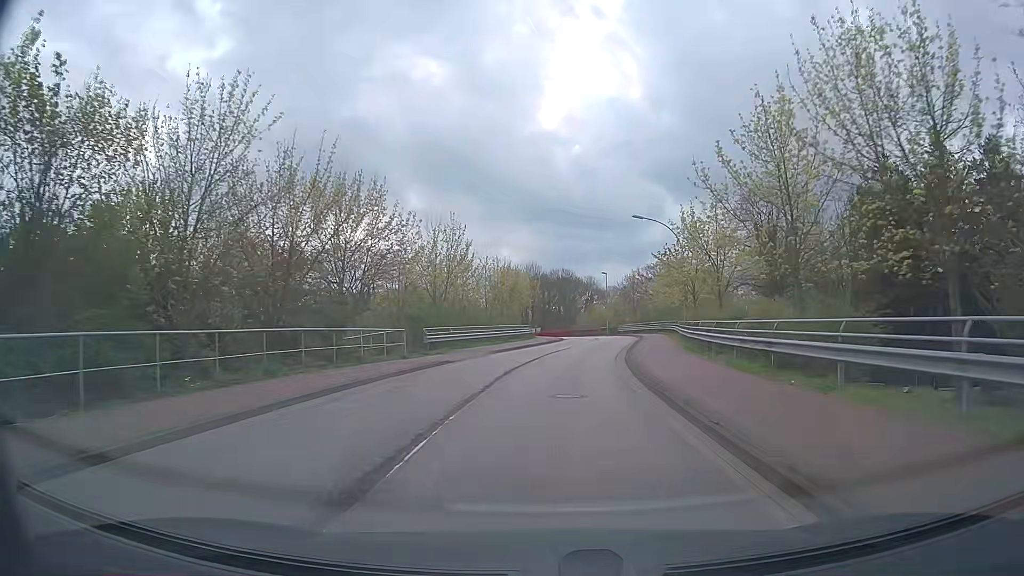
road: tertiary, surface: asphalt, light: Day
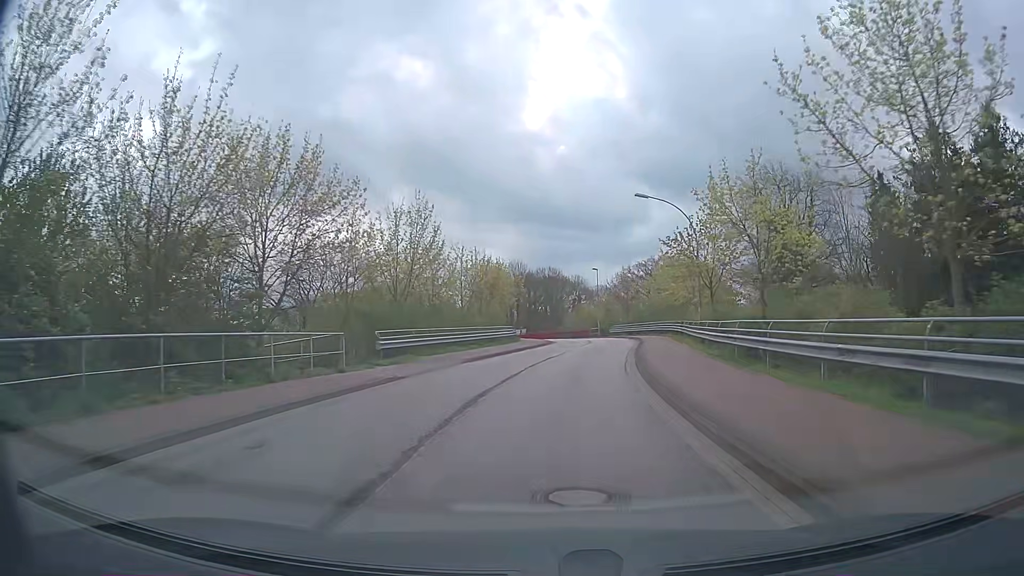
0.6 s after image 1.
(+0.1, +7.1) m; +1°
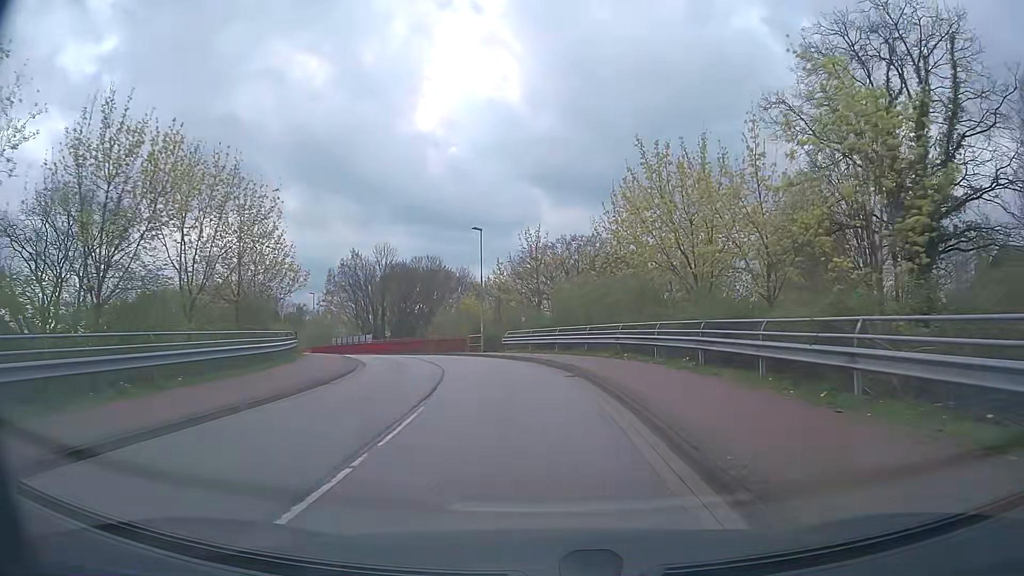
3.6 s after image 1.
(+3.4, +35.8) m; +9°
(0, +10) (-1, +20) (-3, +30) (-7, +39) (-11, +48) (-17, +56) (-22, +65) (-28, +73) (-33, +82) (-37, +91) m
